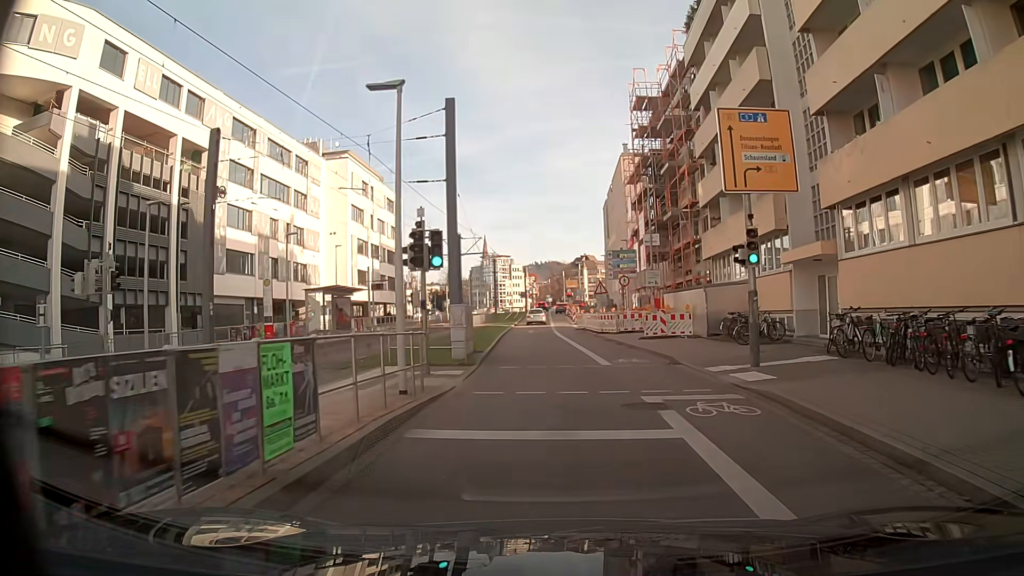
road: secondary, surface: asphalt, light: Day
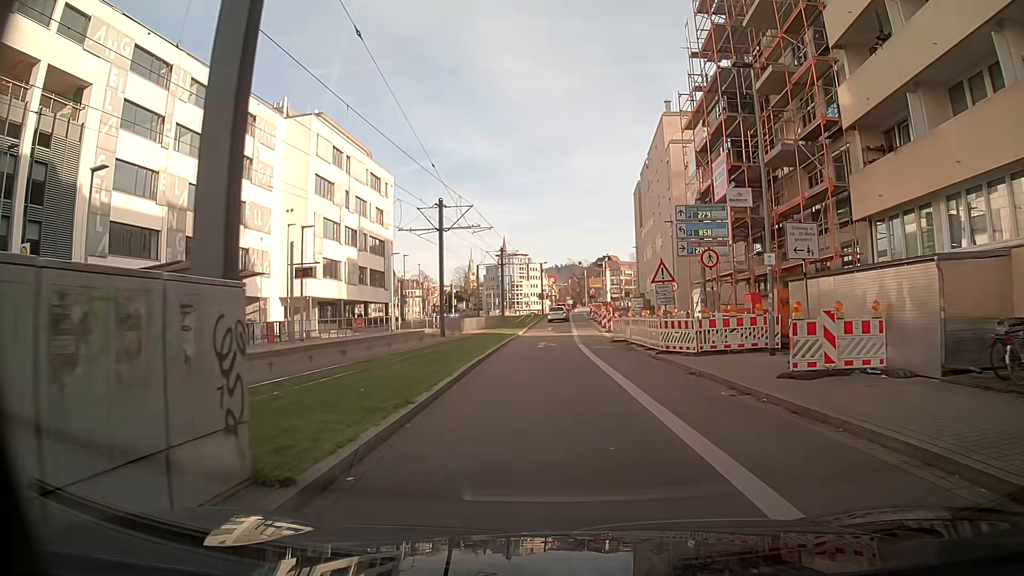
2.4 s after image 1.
(-0.2, +16.6) m; -2°
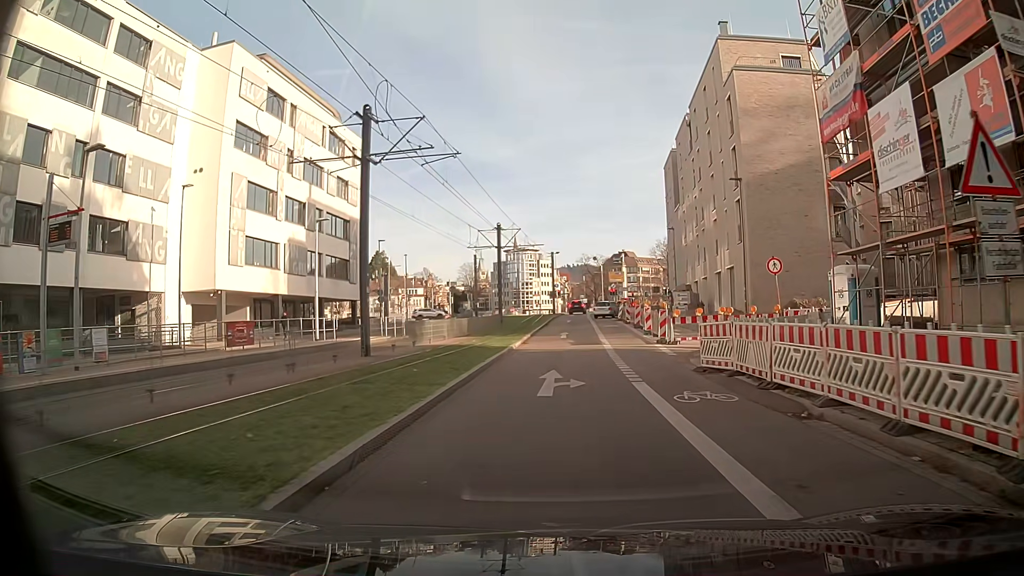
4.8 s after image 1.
(-0.1, +16.8) m; 0°
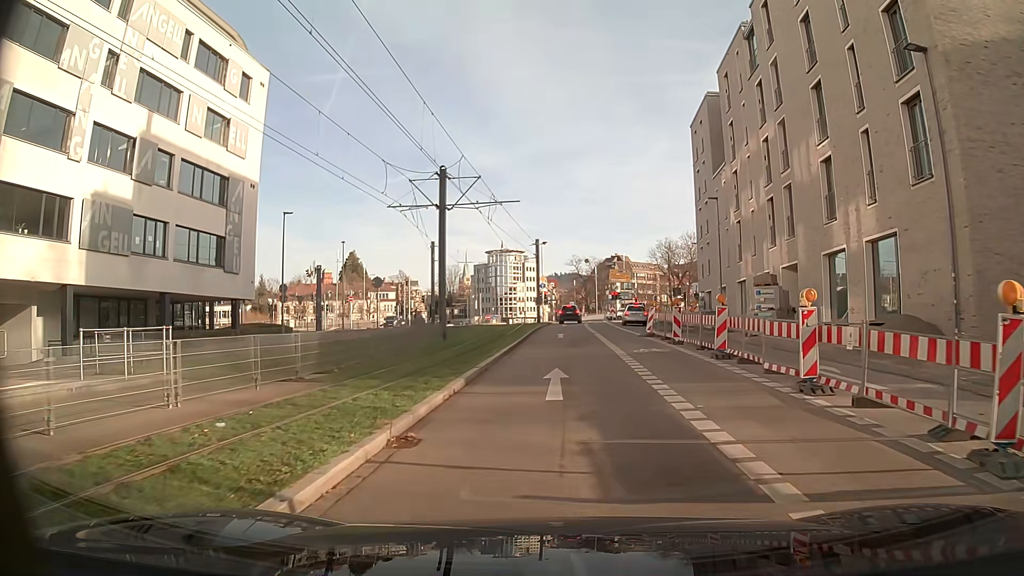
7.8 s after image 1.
(+0.3, +20.9) m; +1°
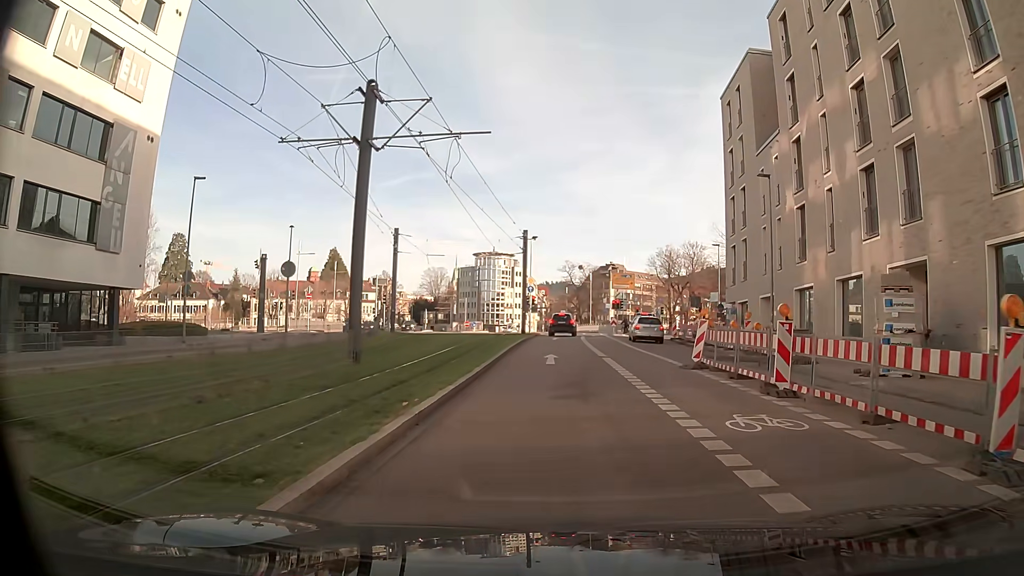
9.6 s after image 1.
(+0.1, +11.3) m; +1°
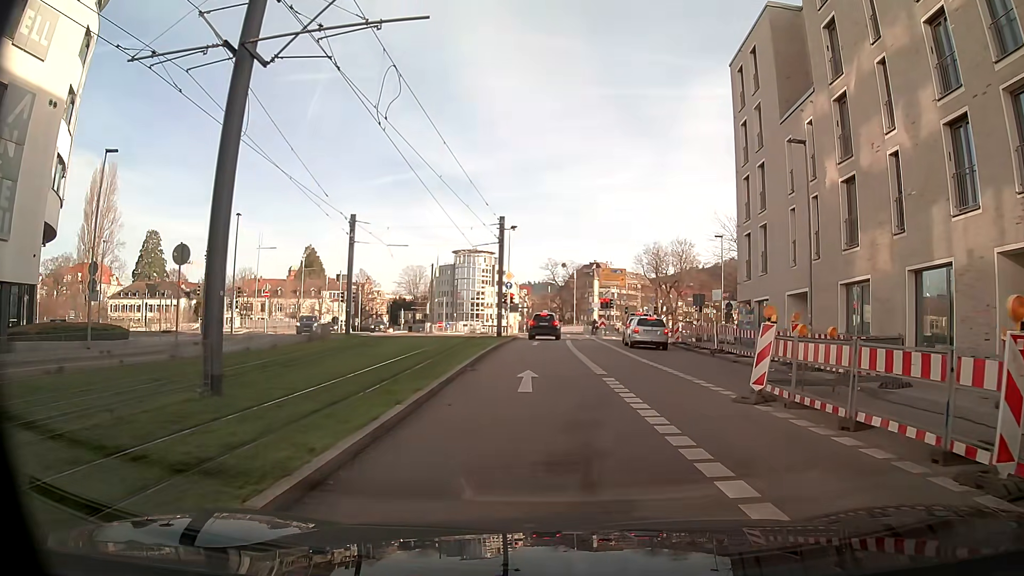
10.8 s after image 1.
(+0.1, +6.6) m; +3°
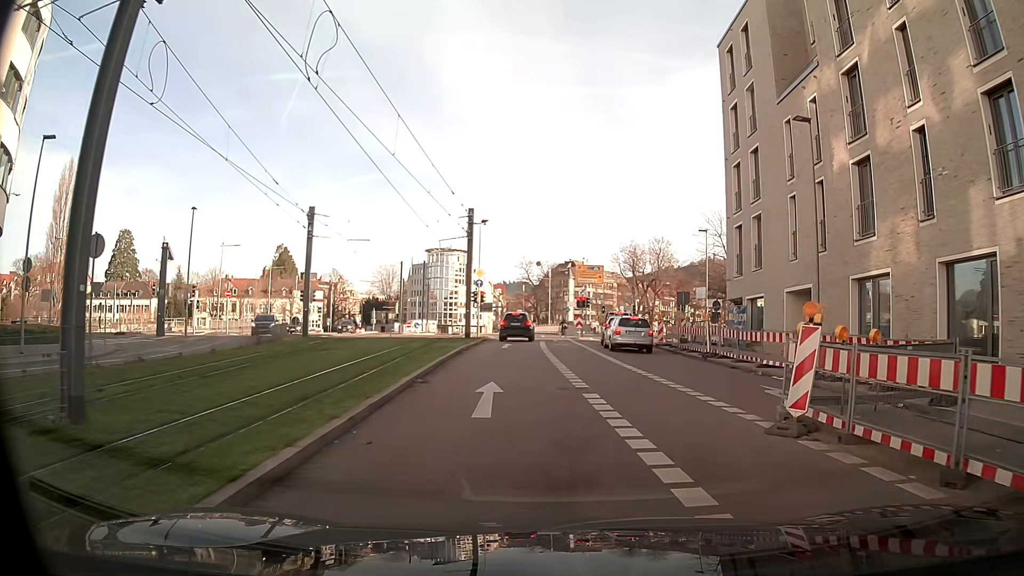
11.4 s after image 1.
(0.0, +3.0) m; +2°
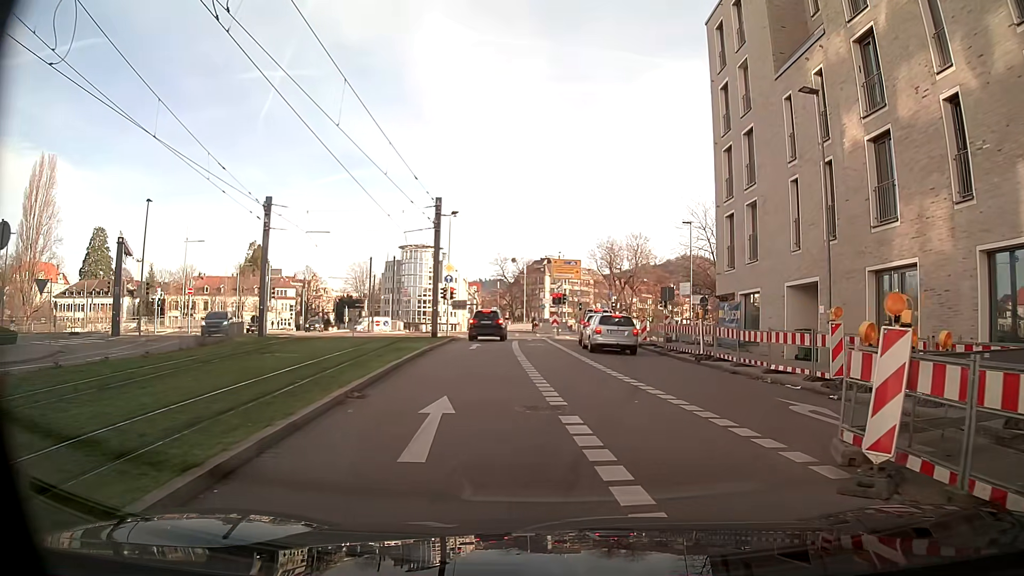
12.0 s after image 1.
(0.0, +2.8) m; +2°
(+1, +10) (+2, +20) (+2, +30) (+2, +40) (+5, +49) (+10, +58) (+15, +67) (+21, +75) (+28, +82) (+35, +89) m
